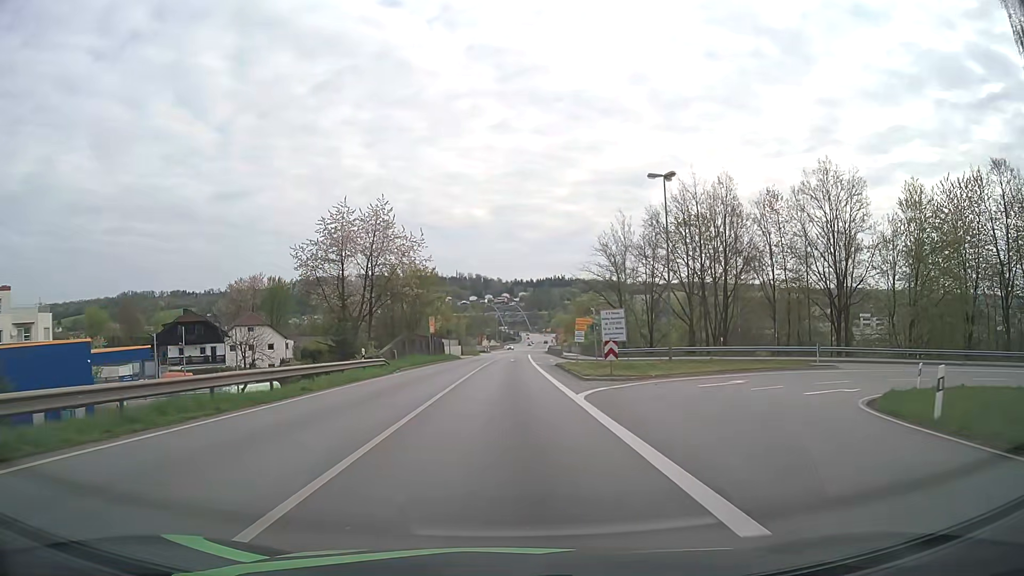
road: primary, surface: asphalt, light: Day
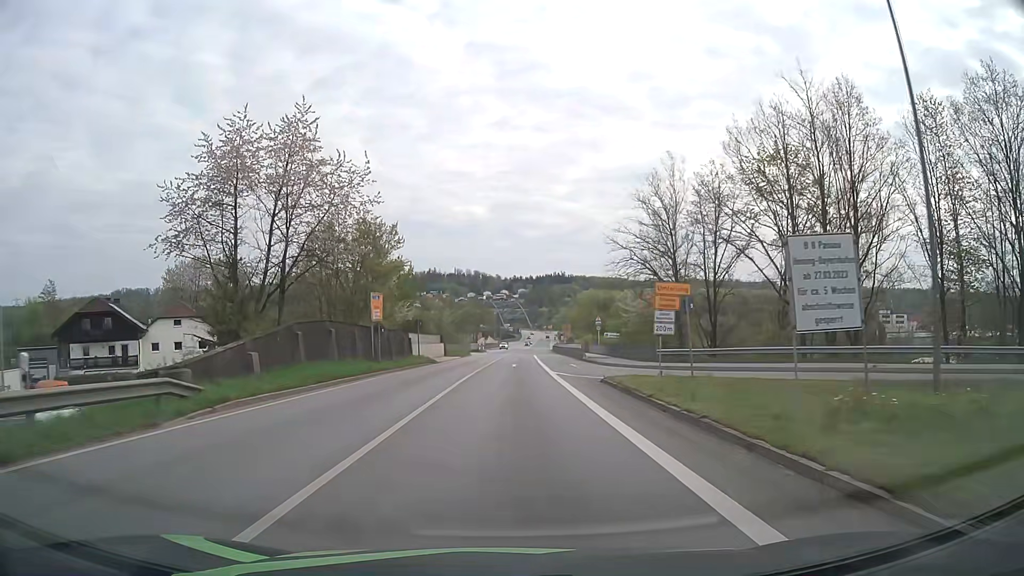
(0.0, +23.0) m; 0°
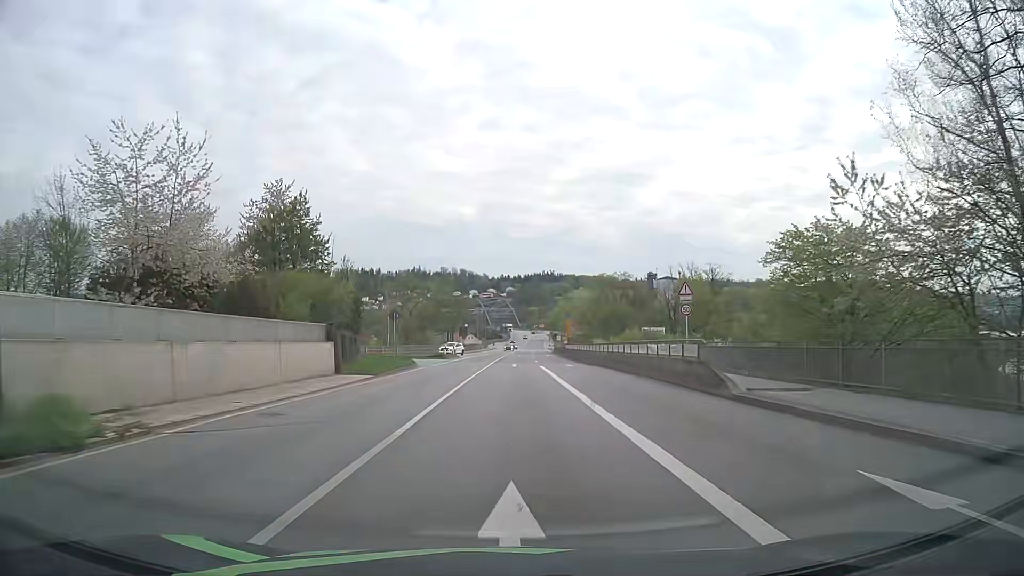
(+0.4, +38.3) m; +1°
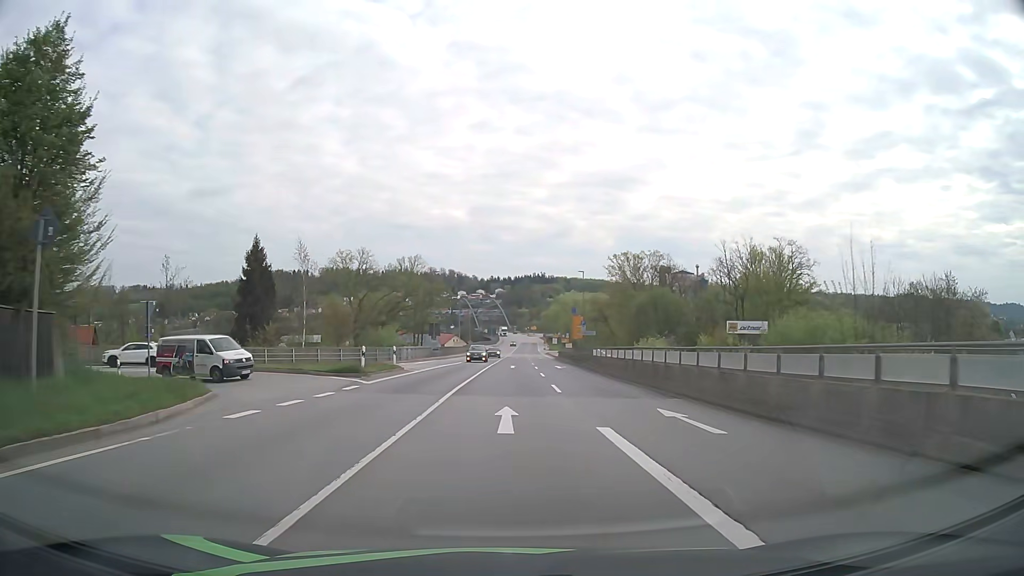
(+0.3, +30.6) m; +1°
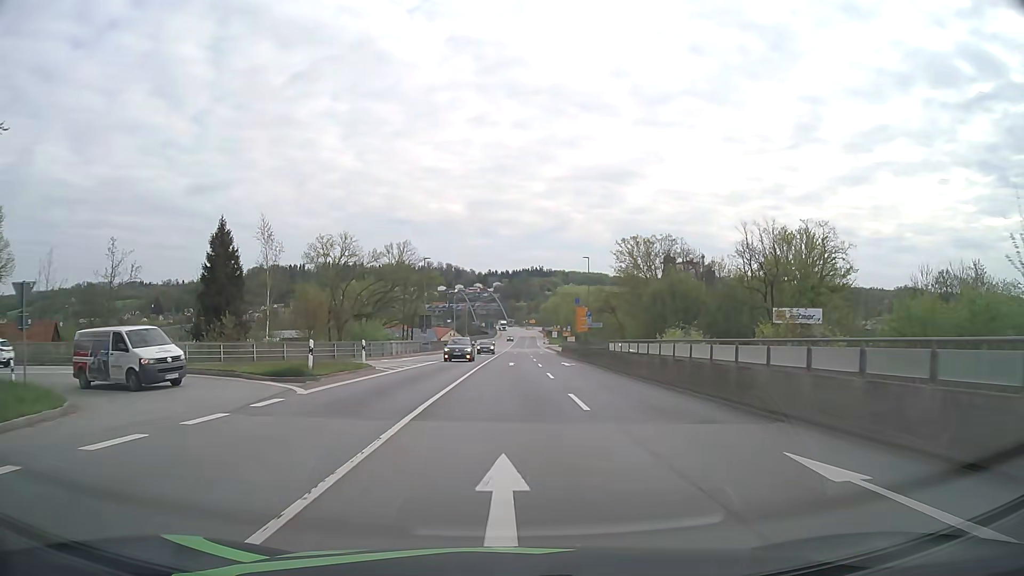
(0.0, +7.6) m; +1°
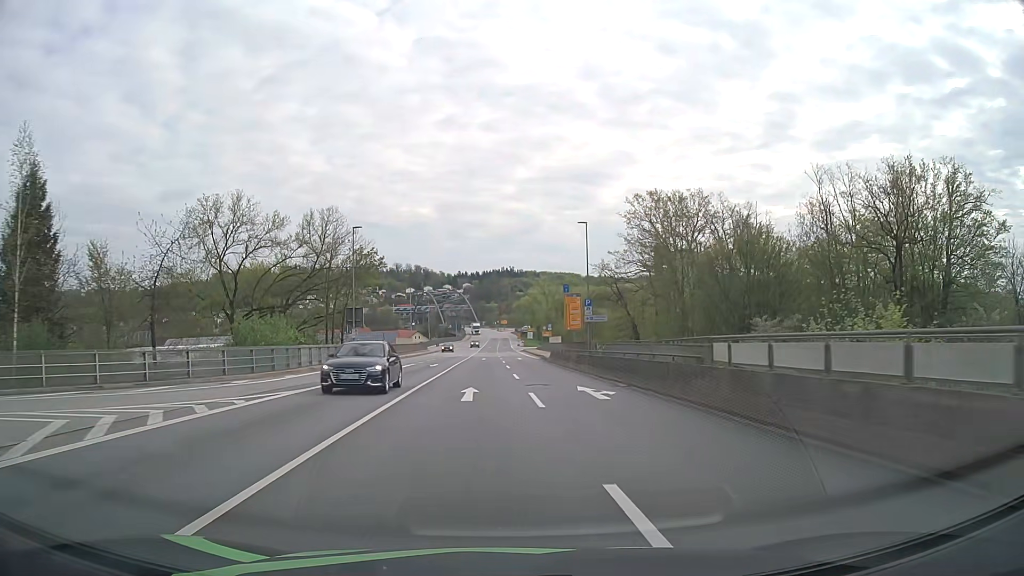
(+0.3, +23.0) m; +2°
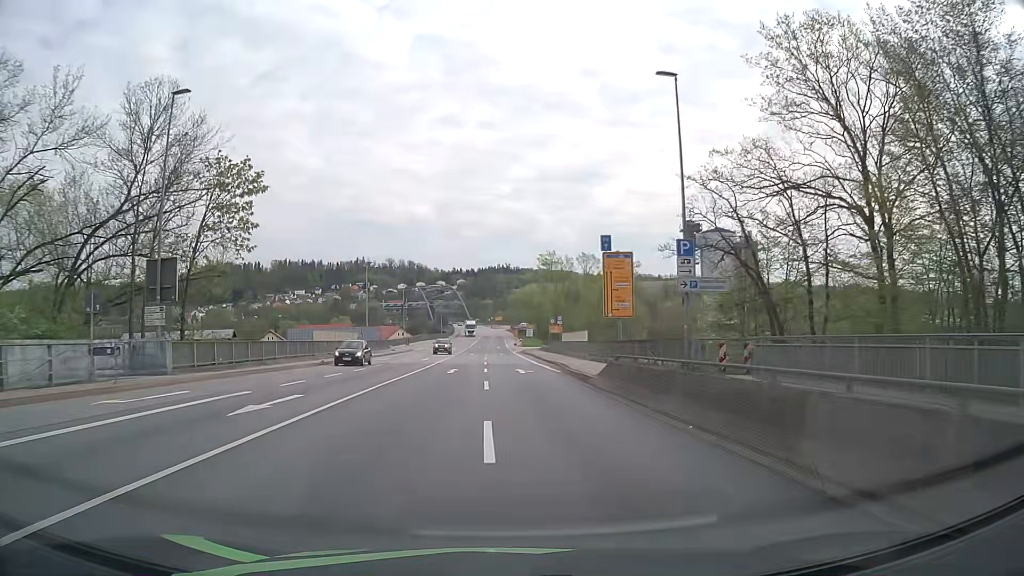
(+0.2, +30.6) m; 0°
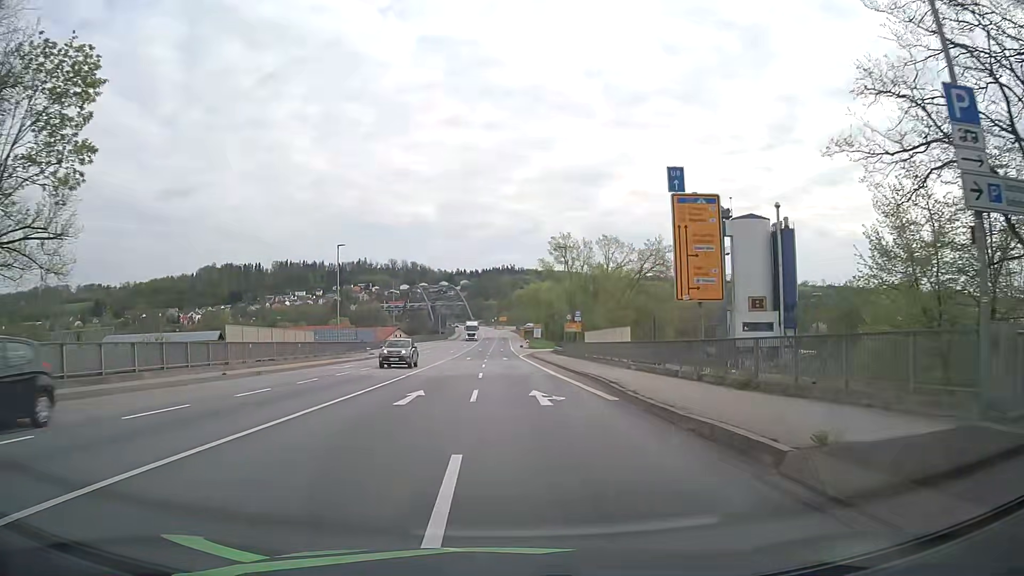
(-0.1, +15.3) m; 0°
(0, +10) (0, +20) (0, +30) (0, +40) (0, +50) (0, +60) (0, +70) (0, +80) (-1, +90) (-1, +100) m
